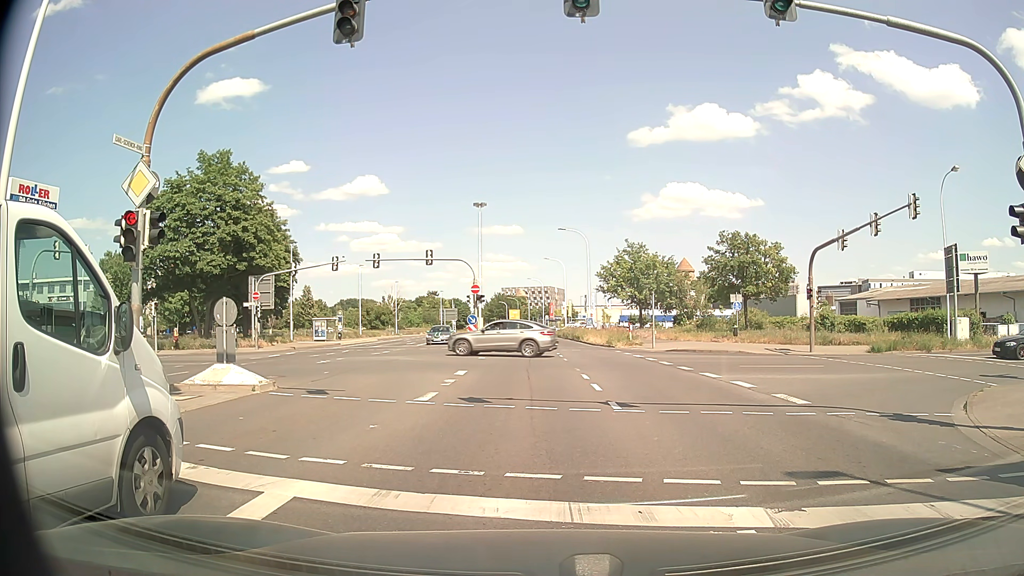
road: secondary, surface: asphalt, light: Day
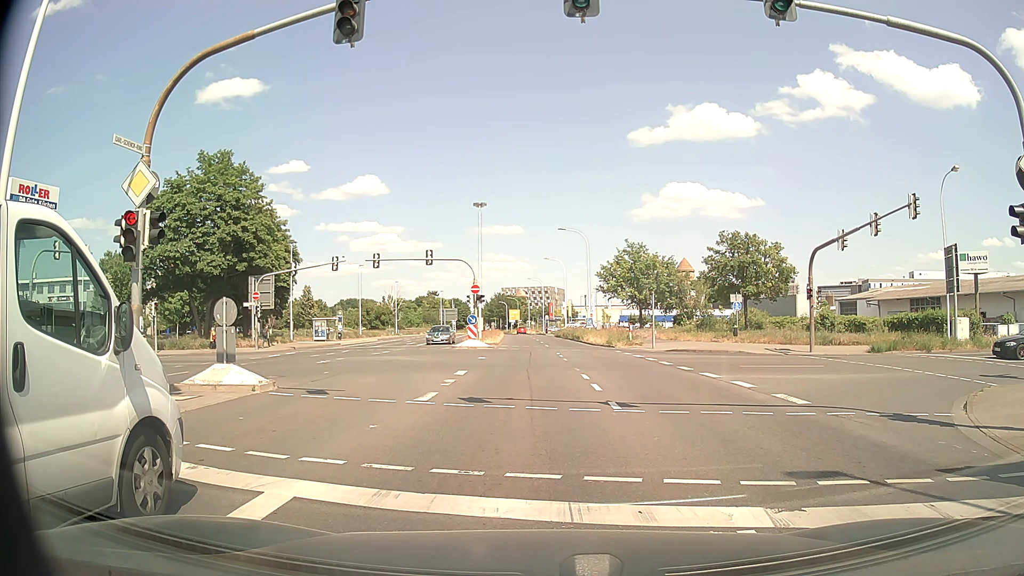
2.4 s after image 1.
(0.0, 0.0) m; 0°
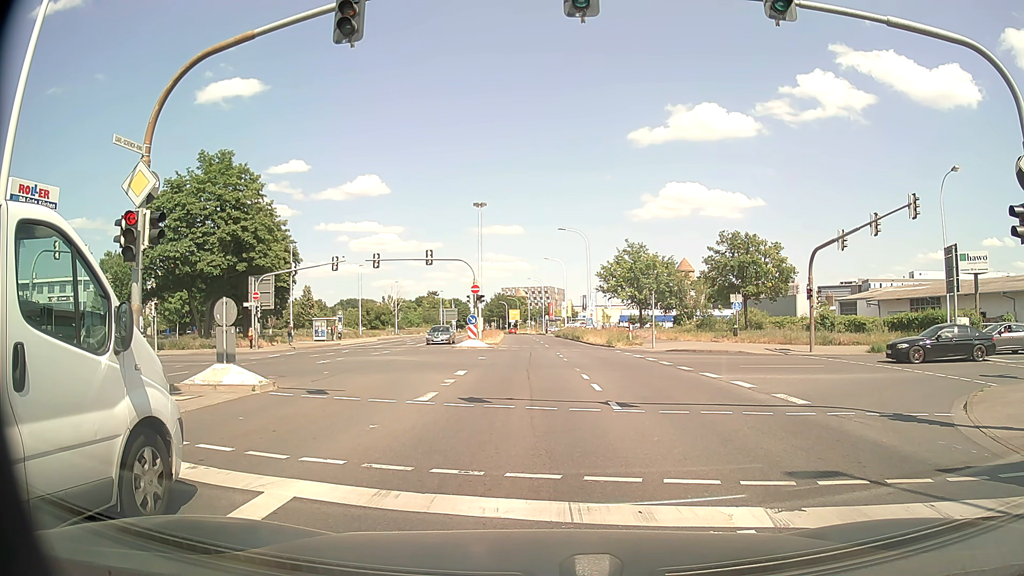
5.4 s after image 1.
(0.0, 0.0) m; 0°
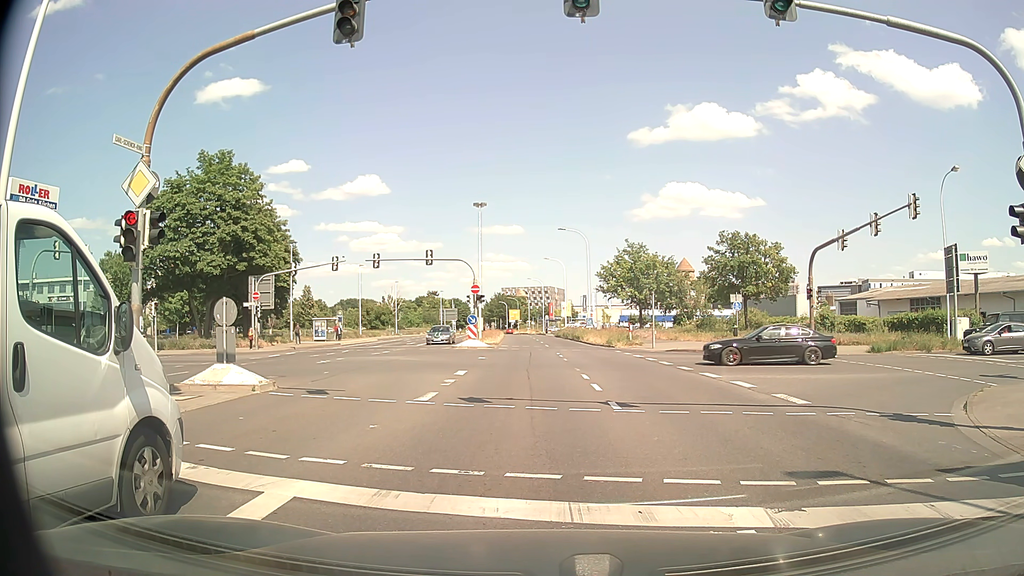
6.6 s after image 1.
(0.0, 0.0) m; 0°
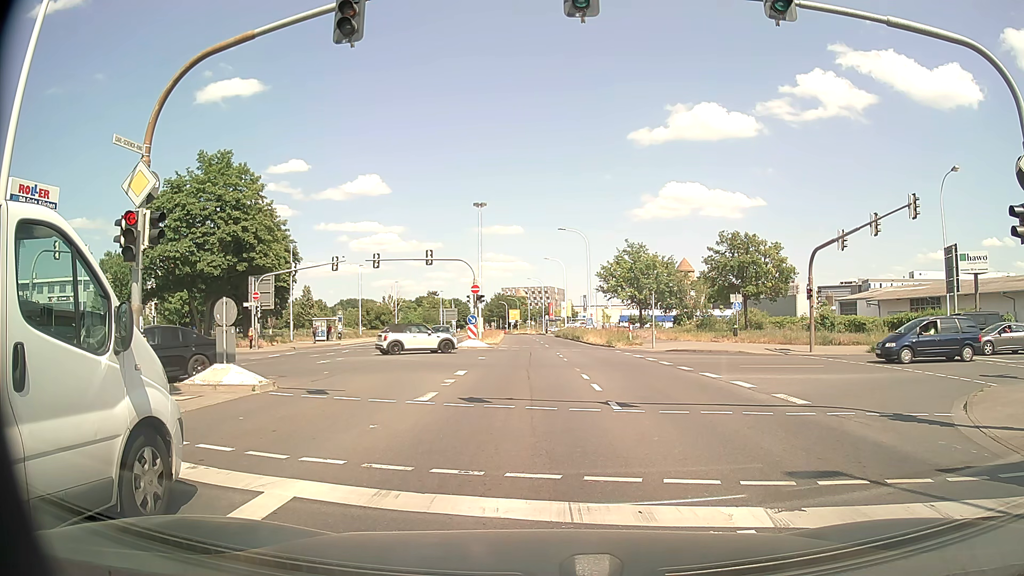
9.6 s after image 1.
(0.0, 0.0) m; 0°
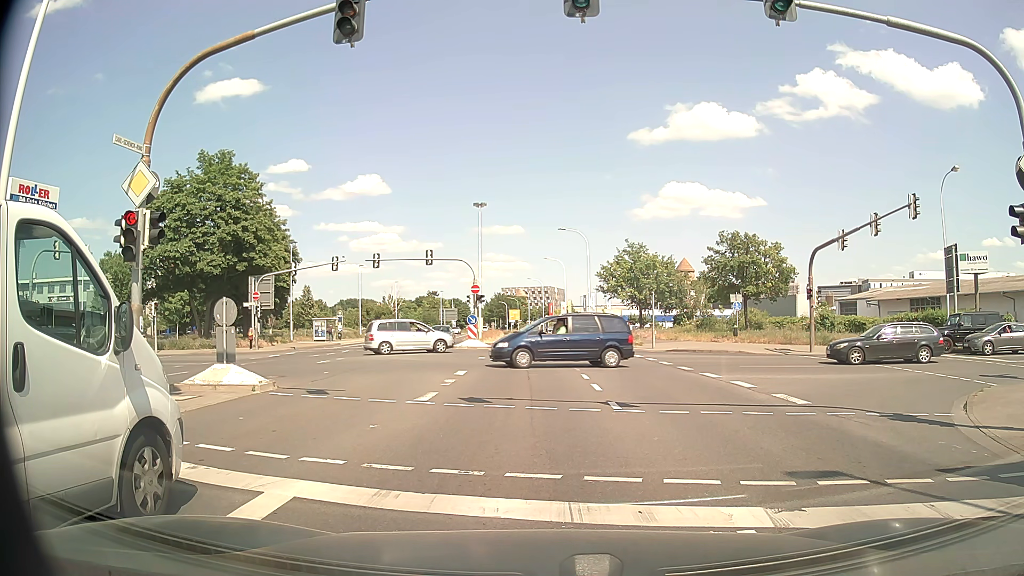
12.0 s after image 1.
(0.0, 0.0) m; 0°
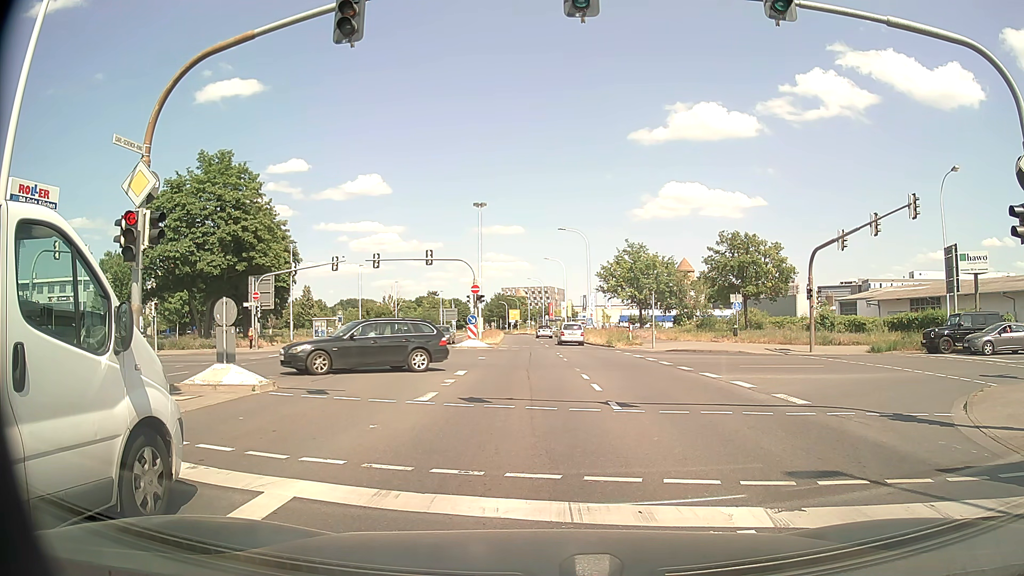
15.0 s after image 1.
(0.0, 0.0) m; 0°
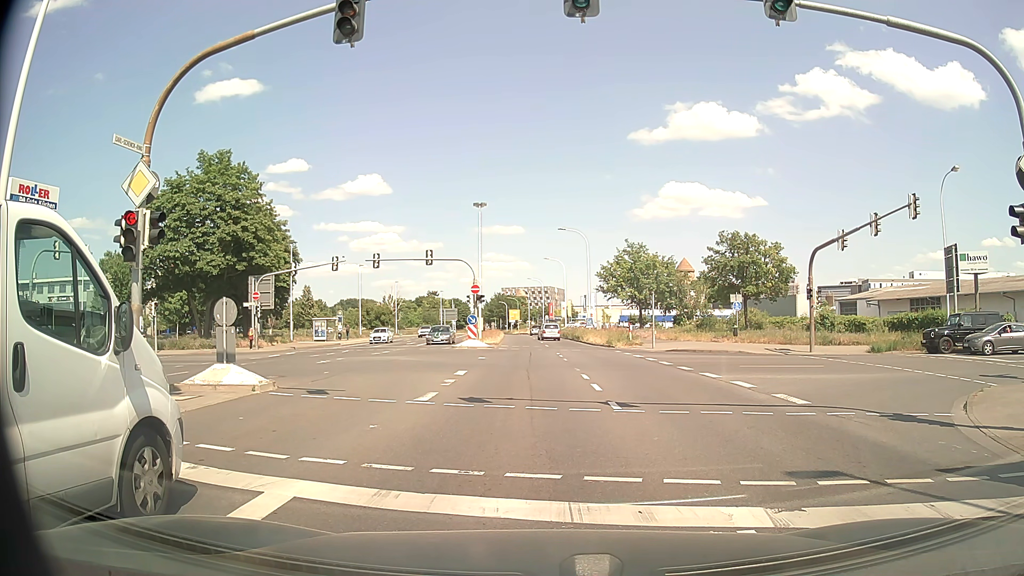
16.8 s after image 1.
(0.0, 0.0) m; 0°
(0, +10) (0, +20) (0, +30) (0, +40) (0, +50) (0, +60) (0, +70) (0, +80) (-1, +90) (-1, +100) m
